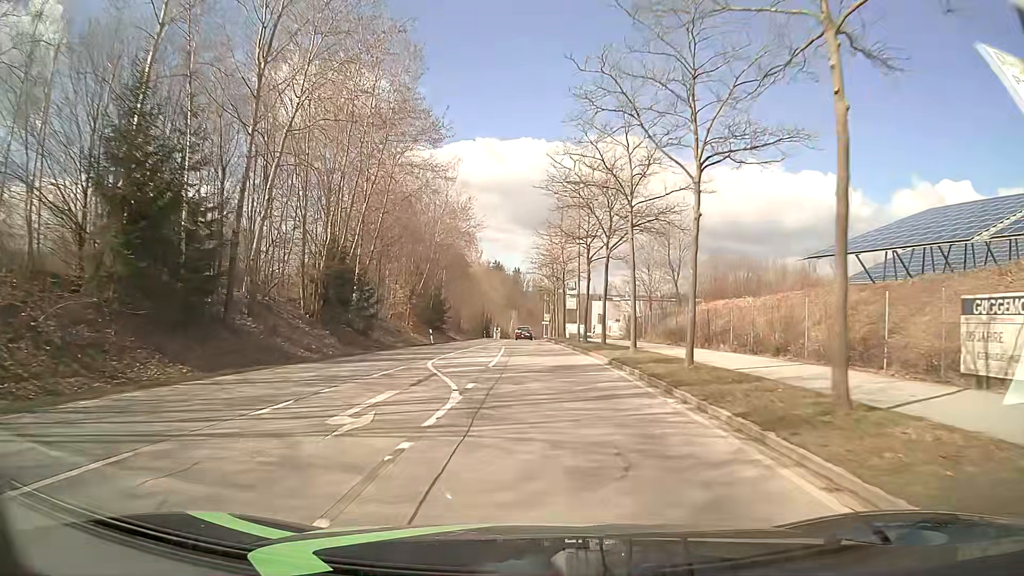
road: secondary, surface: asphalt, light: Day
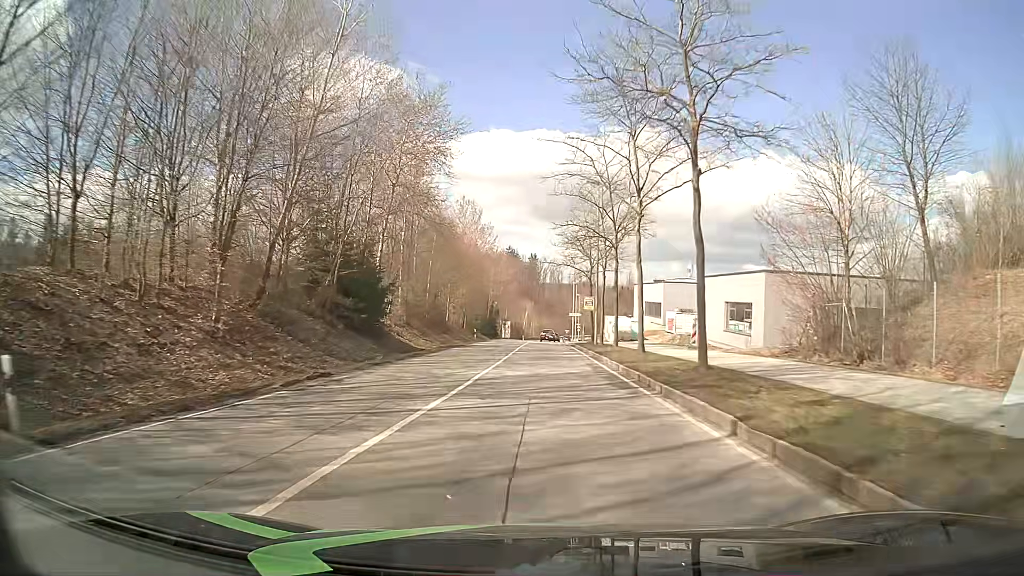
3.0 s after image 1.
(-0.5, +41.3) m; -1°
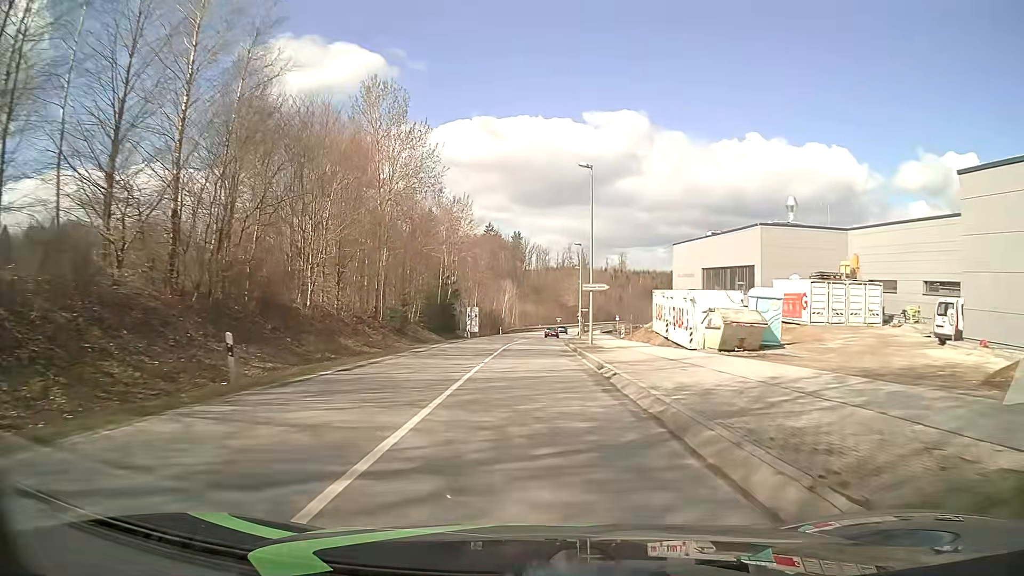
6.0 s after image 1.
(+0.7, +44.0) m; +1°
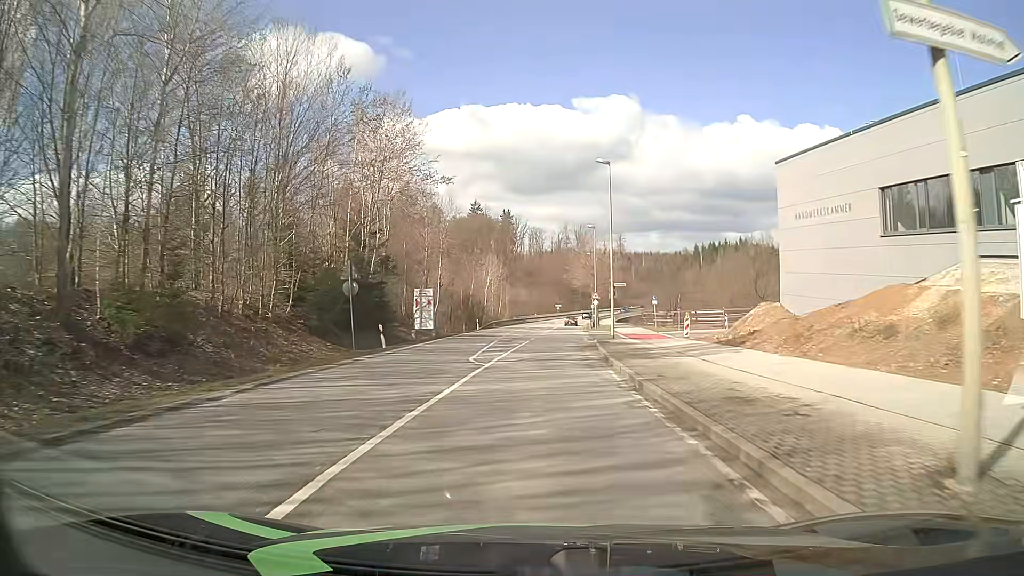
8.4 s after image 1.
(+0.1, +33.8) m; 0°
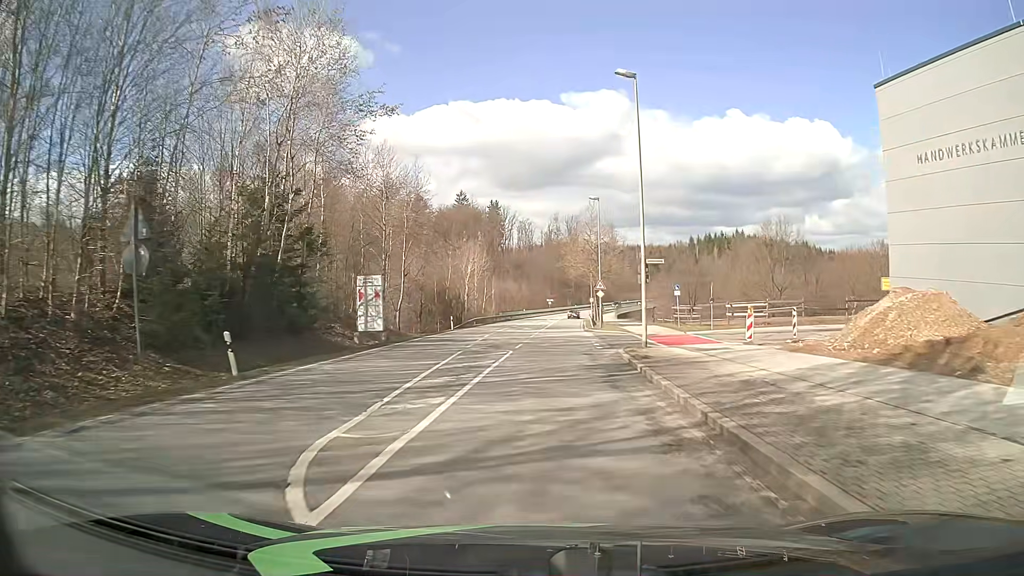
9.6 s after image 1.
(+0.1, +13.9) m; +1°
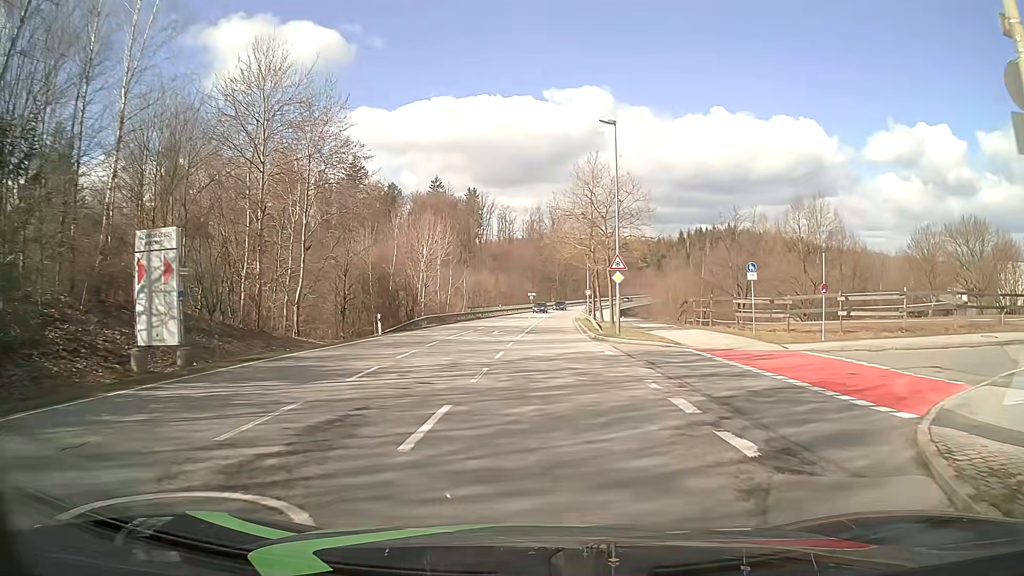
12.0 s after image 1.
(+0.2, +20.1) m; +1°
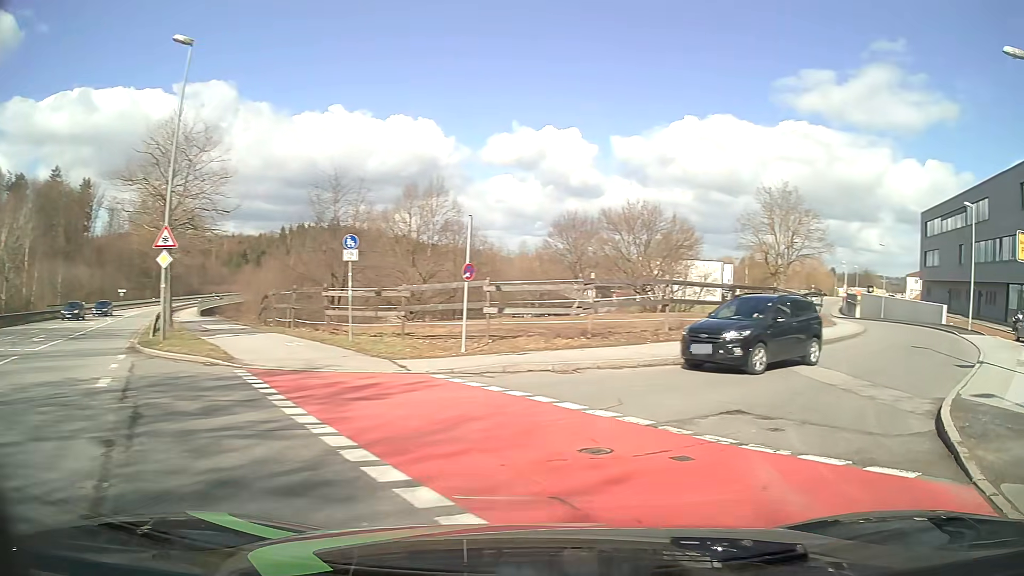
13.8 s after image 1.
(+2.2, +9.3) m; +36°
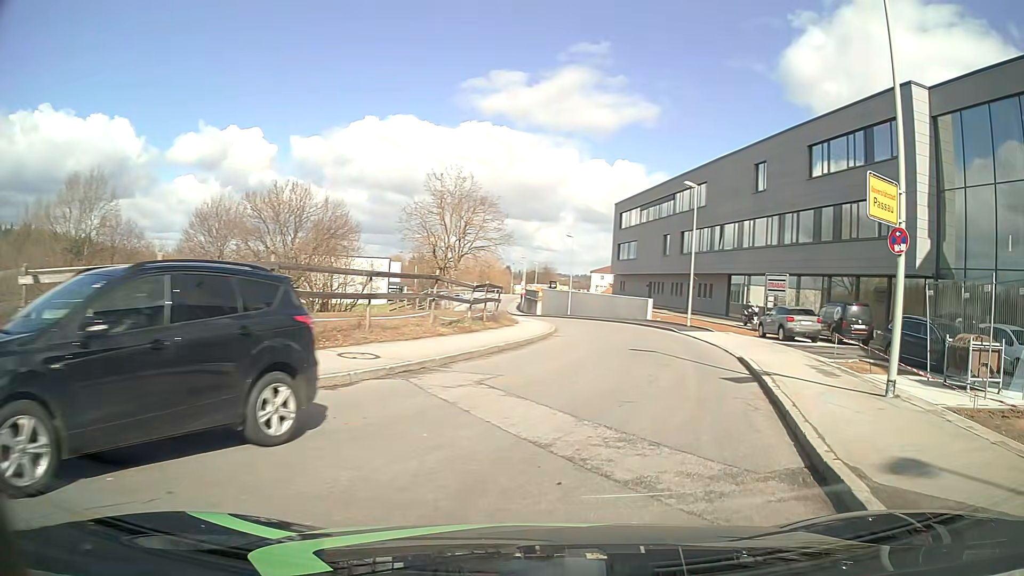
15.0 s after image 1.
(+1.7, +6.6) m; +26°
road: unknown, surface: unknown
(+2, +10) (+4, +20) (+5, +29) (+5, +39) (+4, +49) (+2, +59) (0, +69) (-2, +79) (-3, +89) (-4, +99) m
